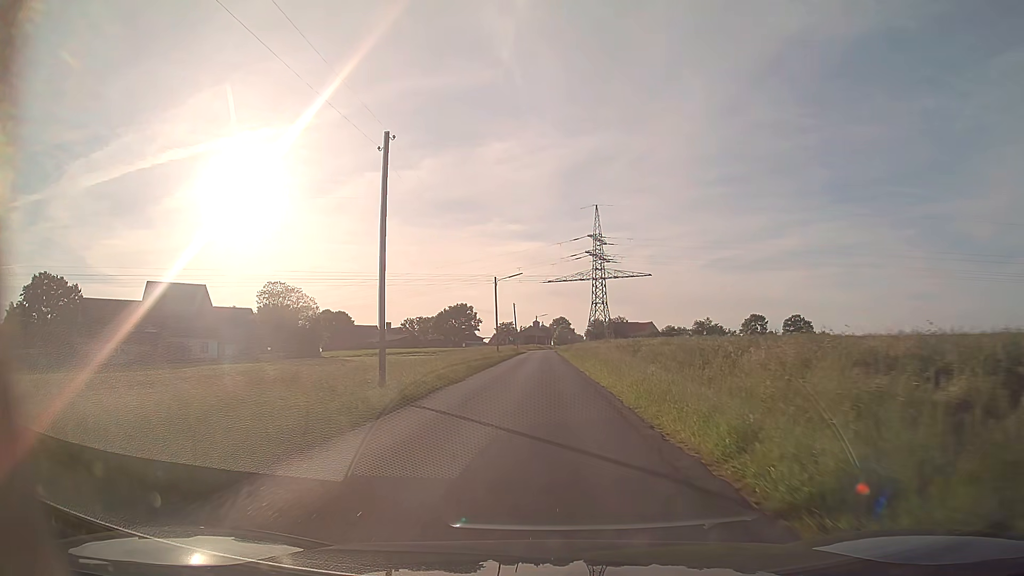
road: unclassified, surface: asphalt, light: Day
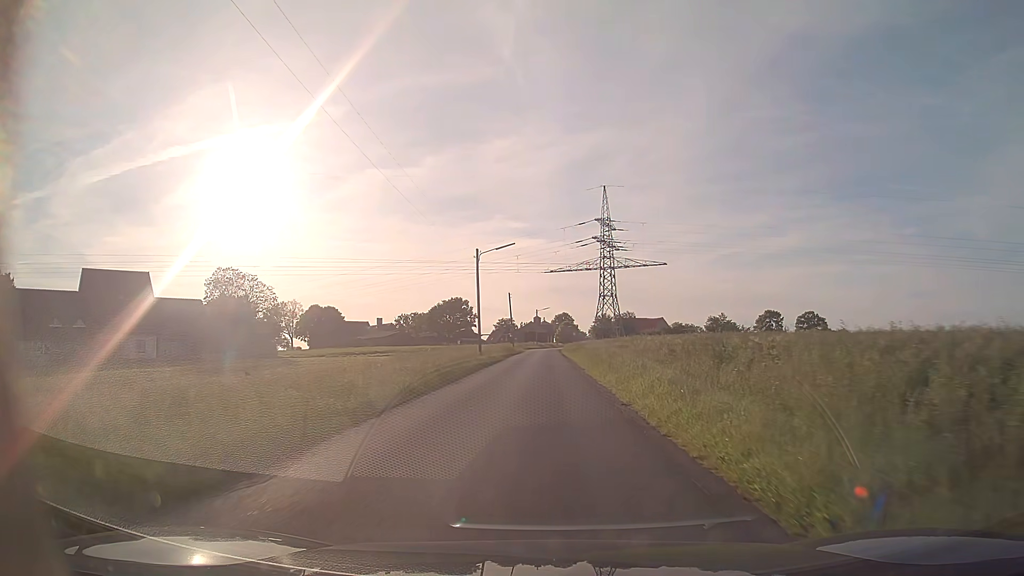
(0.0, +17.6) m; 0°
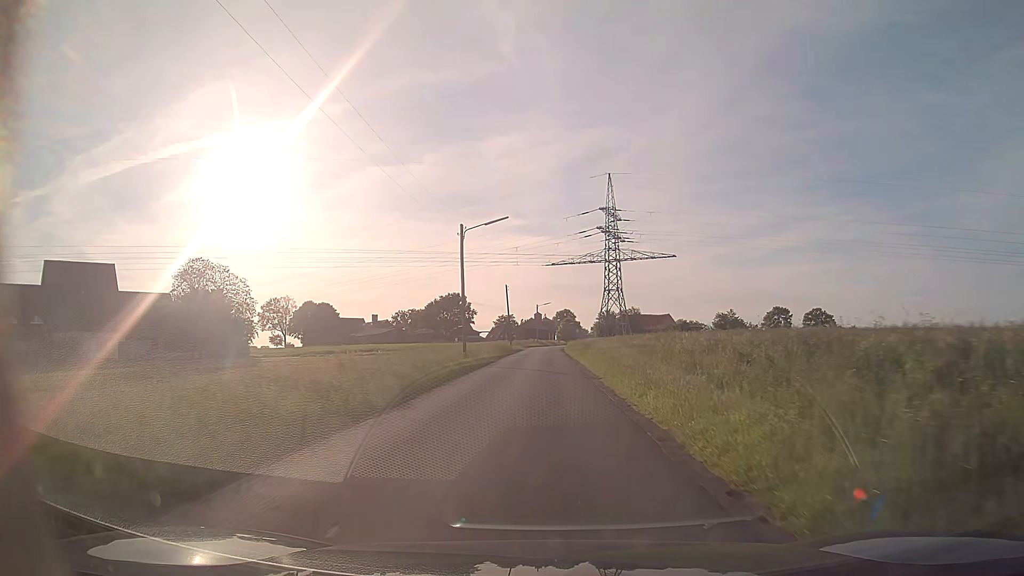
(0.0, +8.8) m; 0°
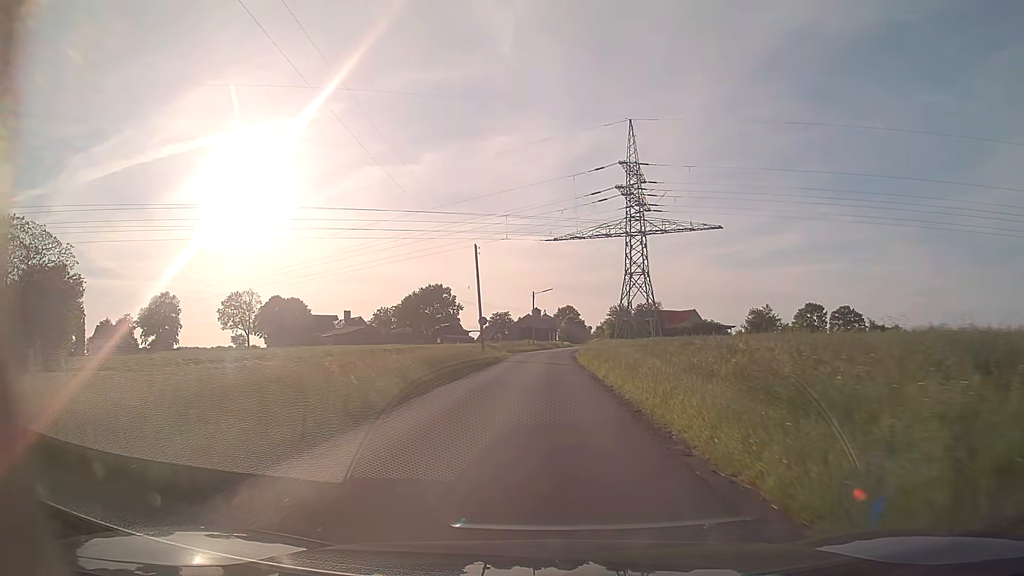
(0.0, +34.4) m; 0°
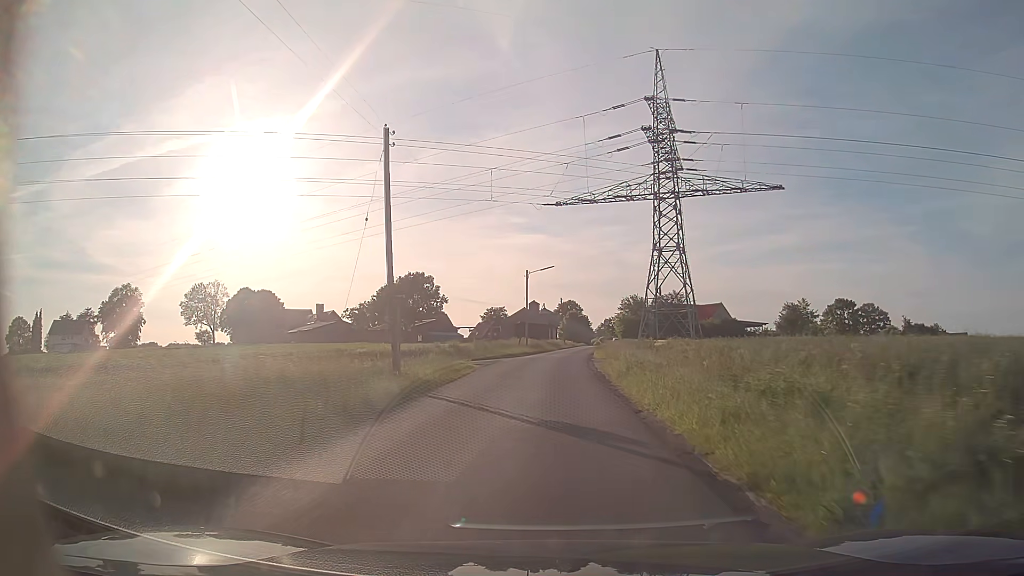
(0.0, +25.7) m; 0°
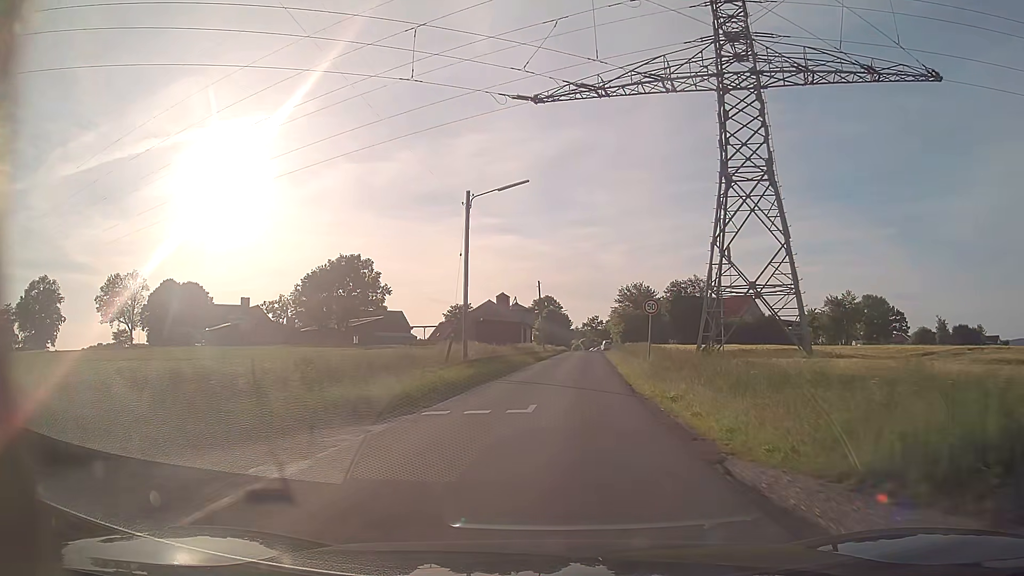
(+0.3, +34.5) m; +2°
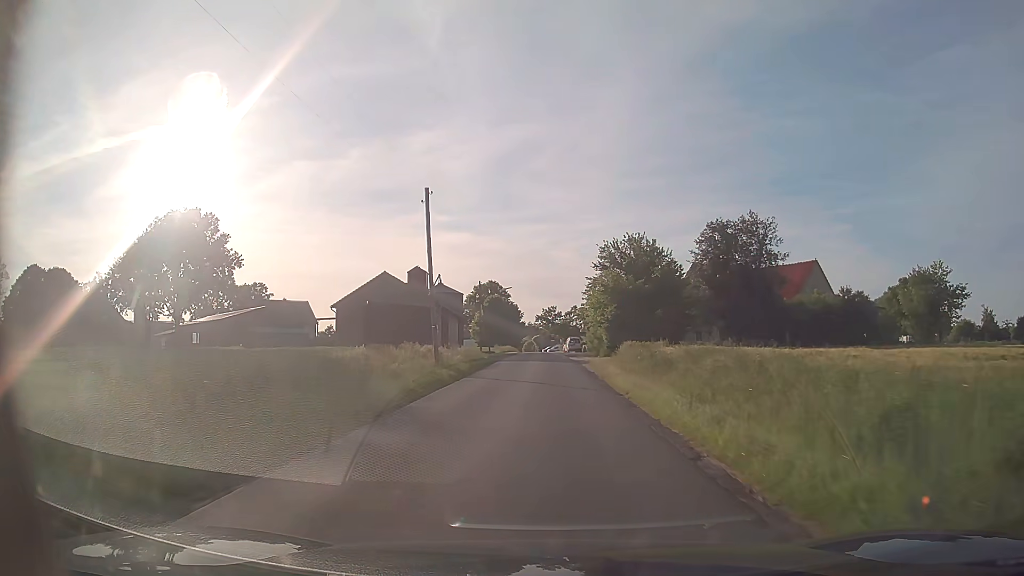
(+2.1, +42.5) m; +4°
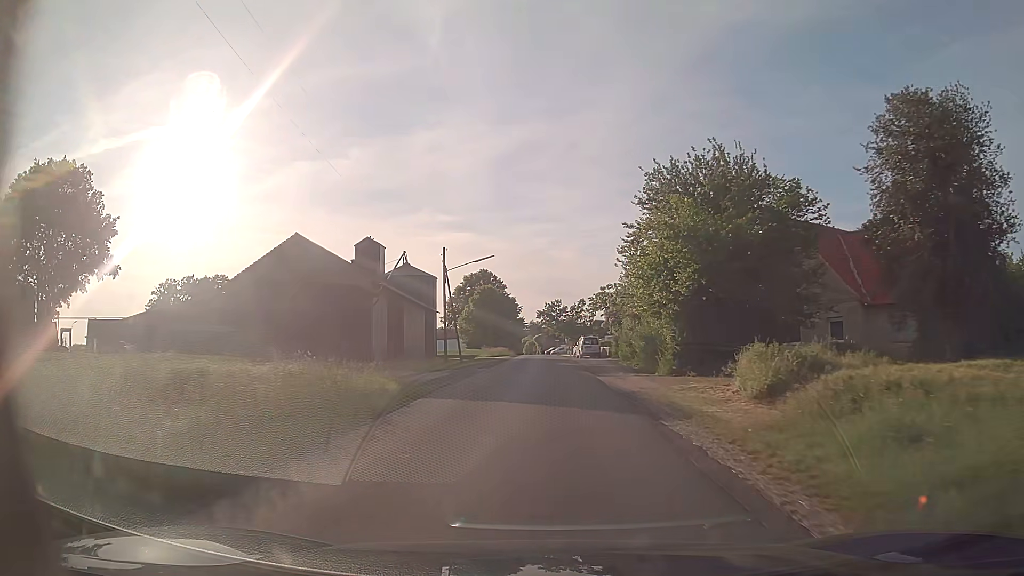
(0.0, +25.3) m; 0°
(0, +10) (0, +20) (0, +30) (0, +40) (0, +50) (0, +60) (0, +70) (0, +80) (0, +90) (-1, +100) m
